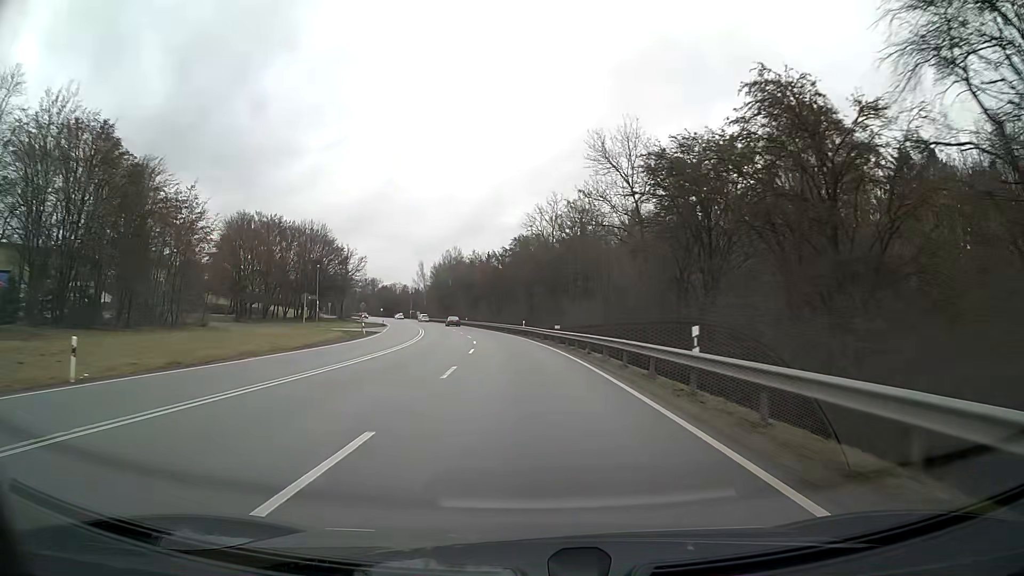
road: primary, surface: asphalt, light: Day
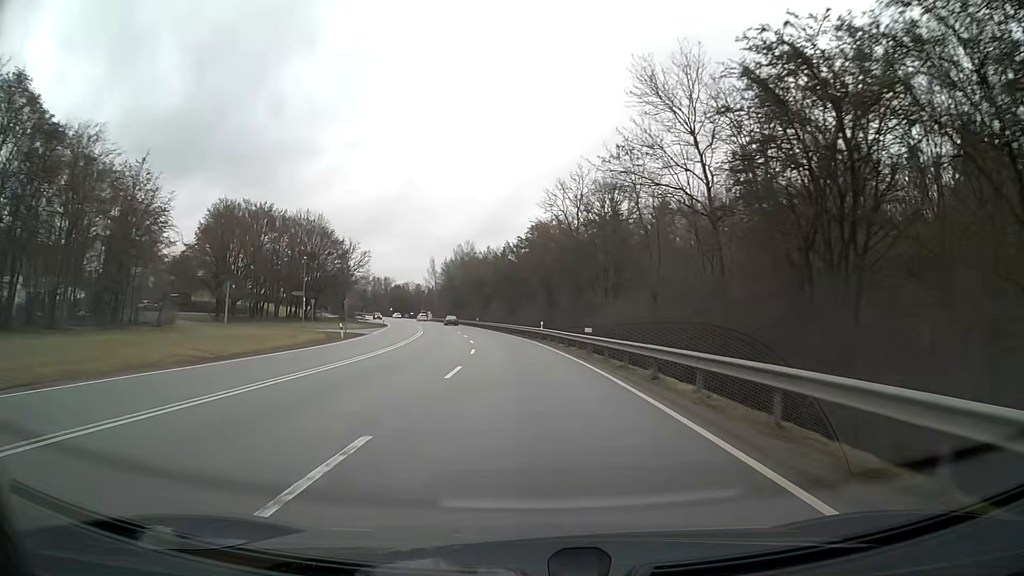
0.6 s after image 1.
(-0.2, +12.3) m; -1°
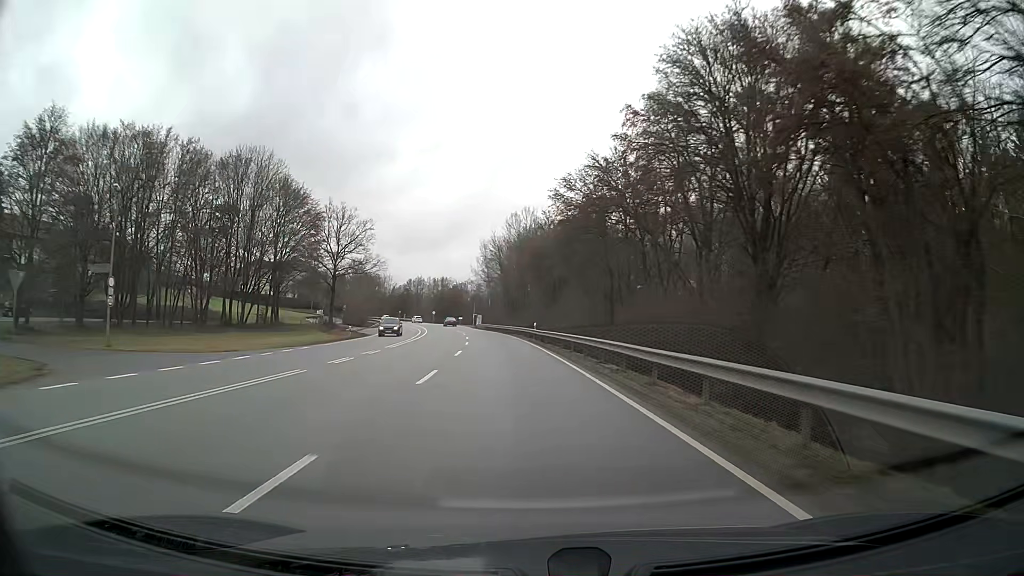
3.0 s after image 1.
(-2.8, +49.5) m; -6°
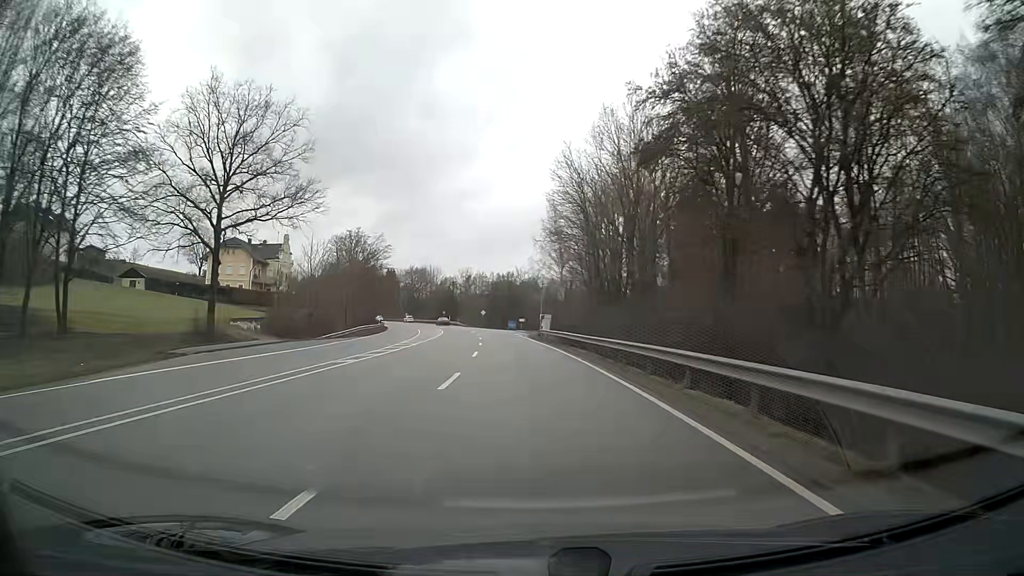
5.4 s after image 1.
(-2.8, +49.7) m; -6°
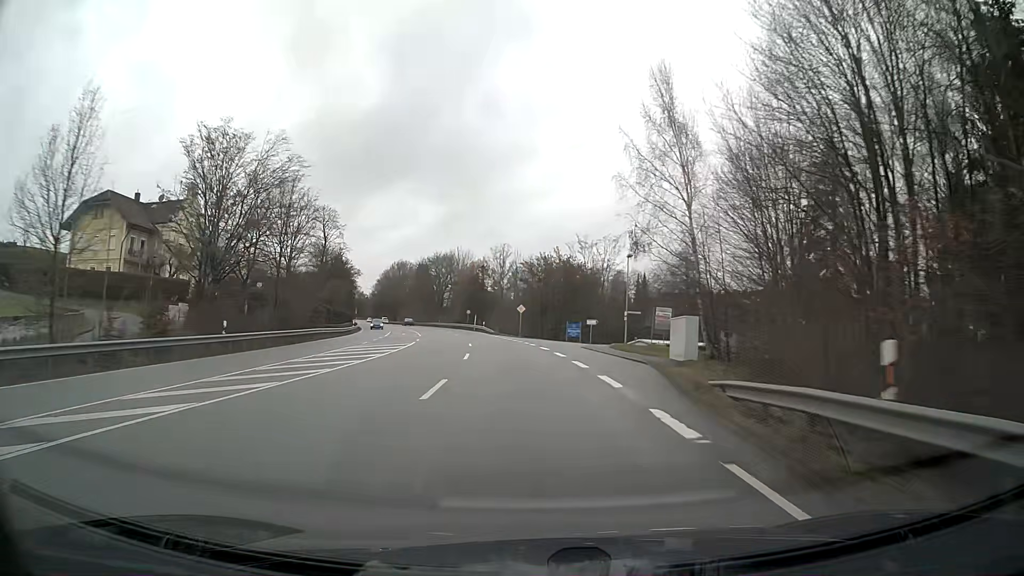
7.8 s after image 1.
(-2.1, +49.9) m; -5°
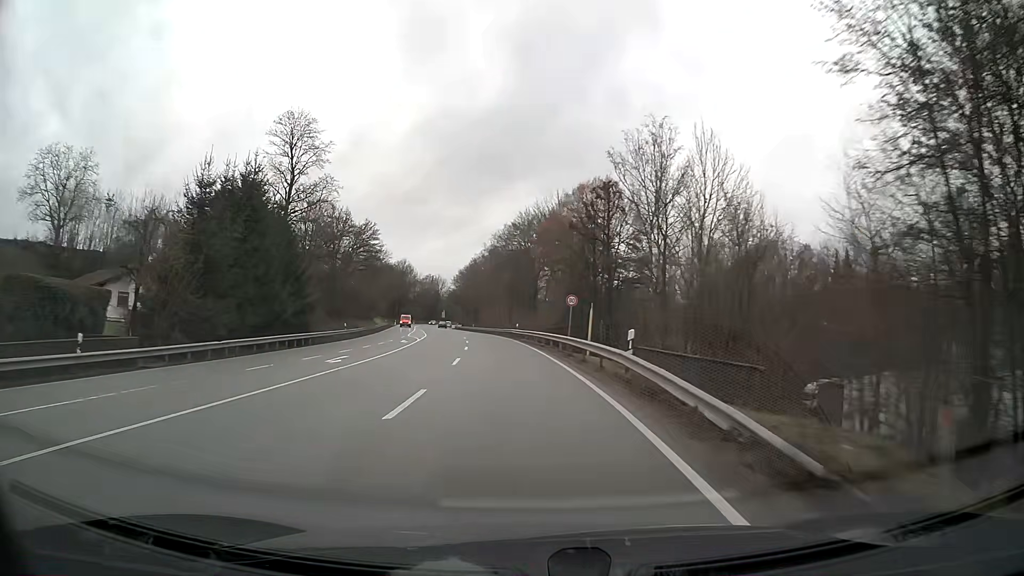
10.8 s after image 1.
(-5.1, +62.3) m; -10°
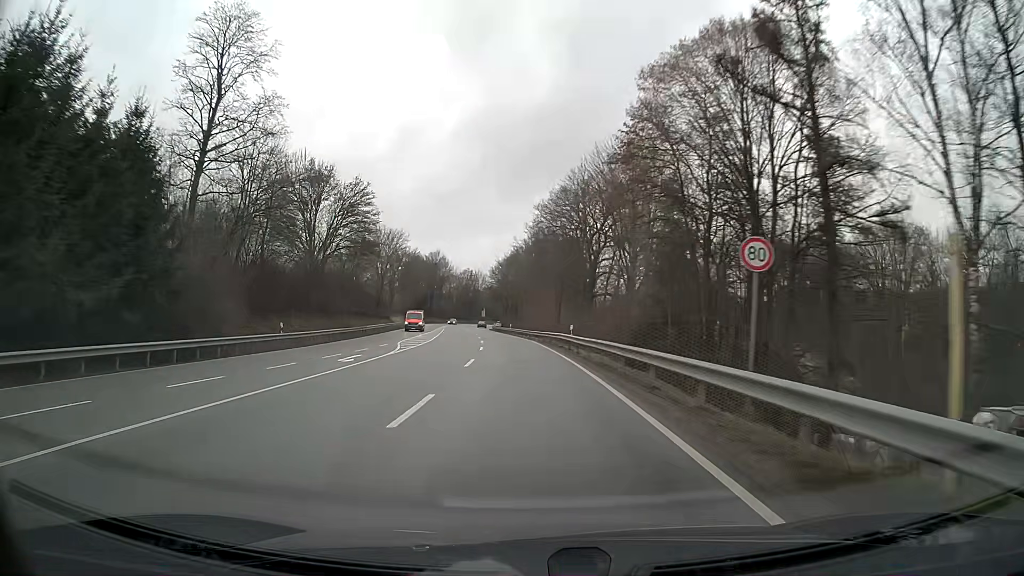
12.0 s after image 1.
(-0.8, +25.1) m; -4°
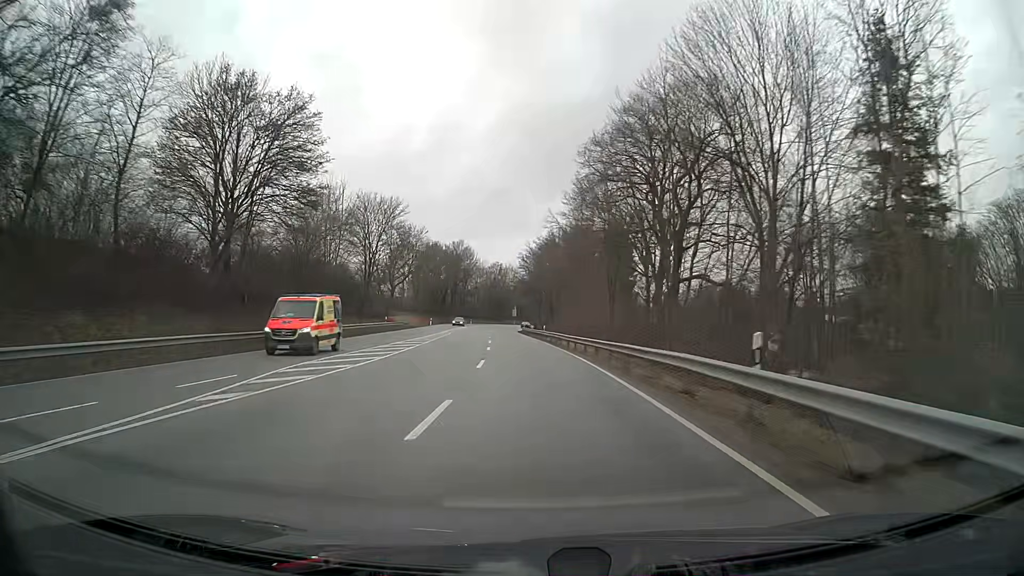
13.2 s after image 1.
(-0.7, +25.1) m; -3°
